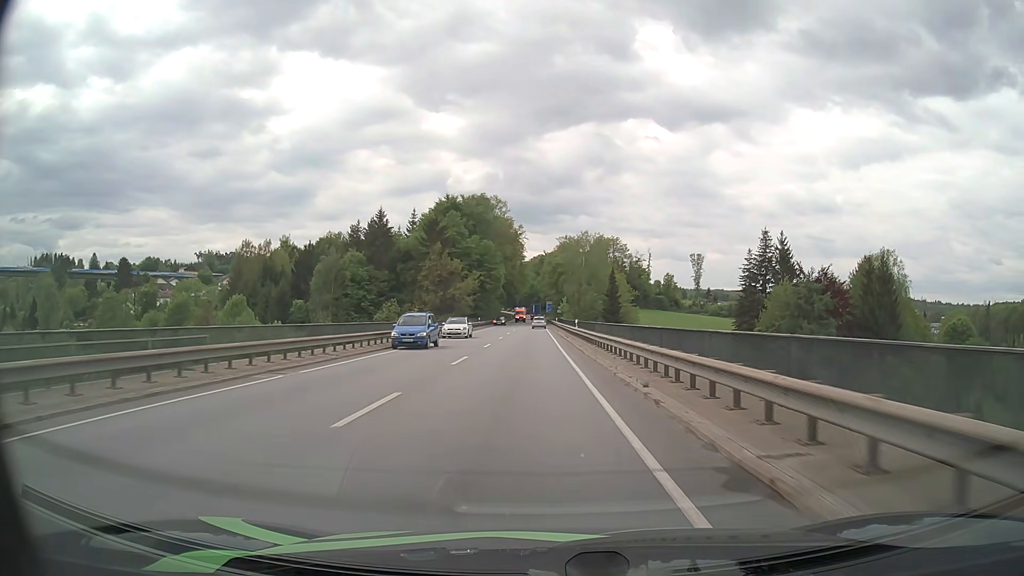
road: primary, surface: asphalt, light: Day
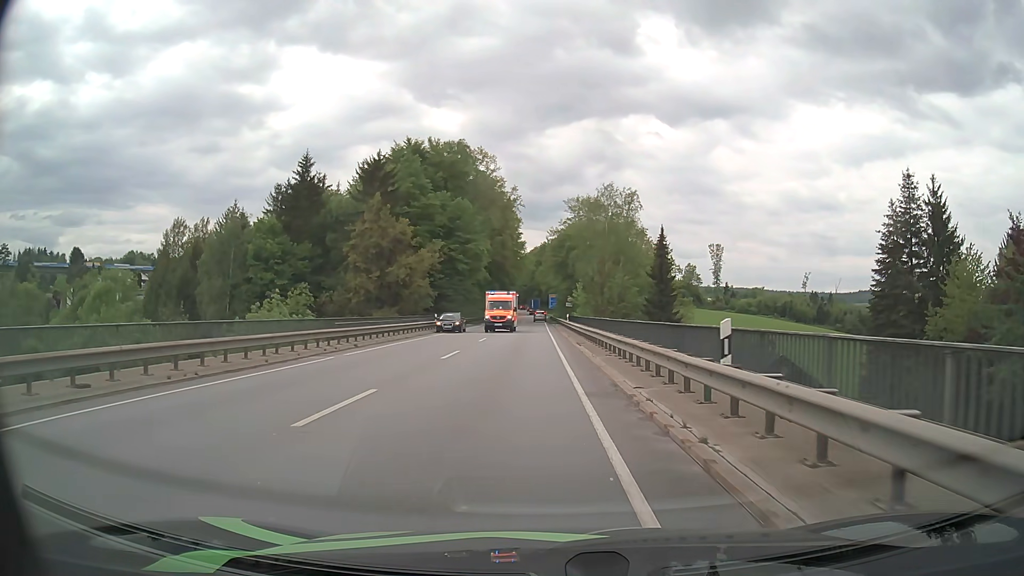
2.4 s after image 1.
(-0.2, +35.8) m; 0°
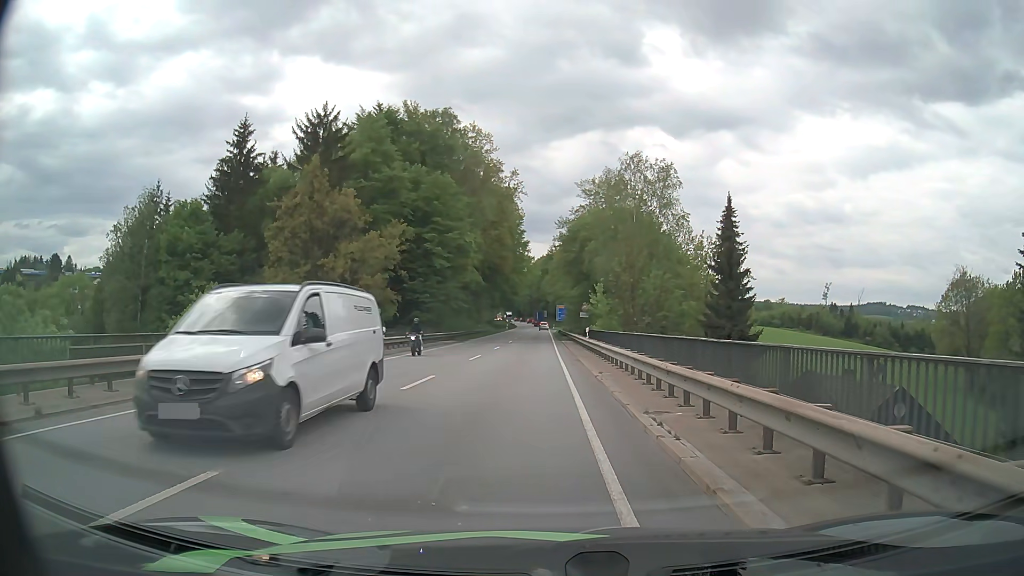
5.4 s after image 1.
(-0.1, +17.9) m; 0°
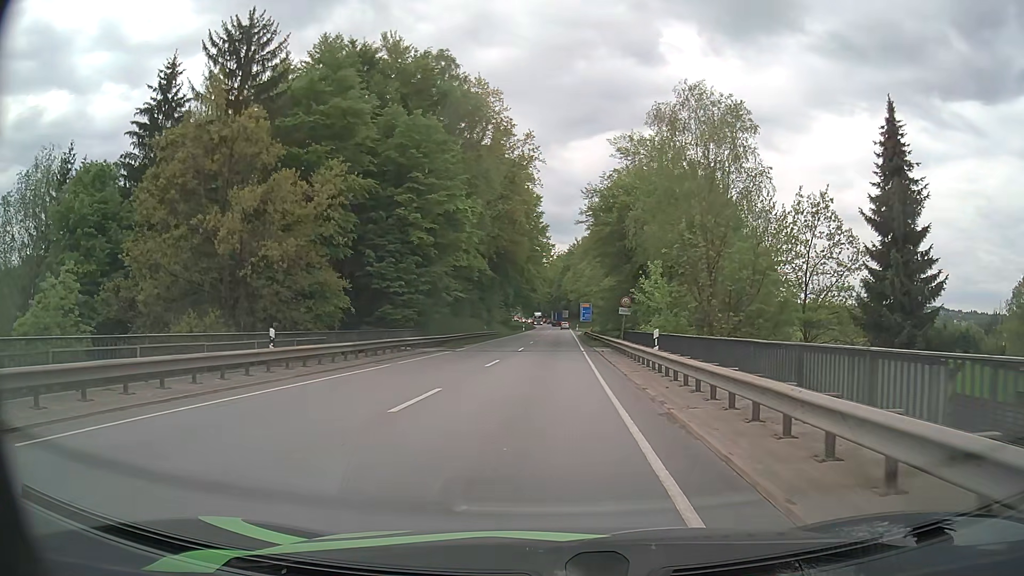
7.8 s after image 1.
(-0.3, +17.2) m; -2°
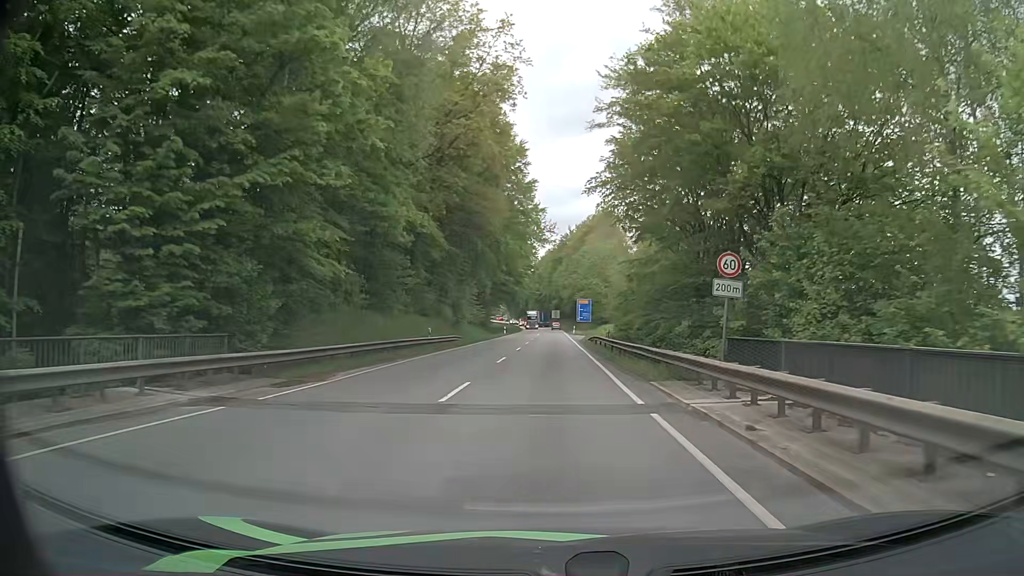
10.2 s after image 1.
(0.0, +25.8) m; 0°
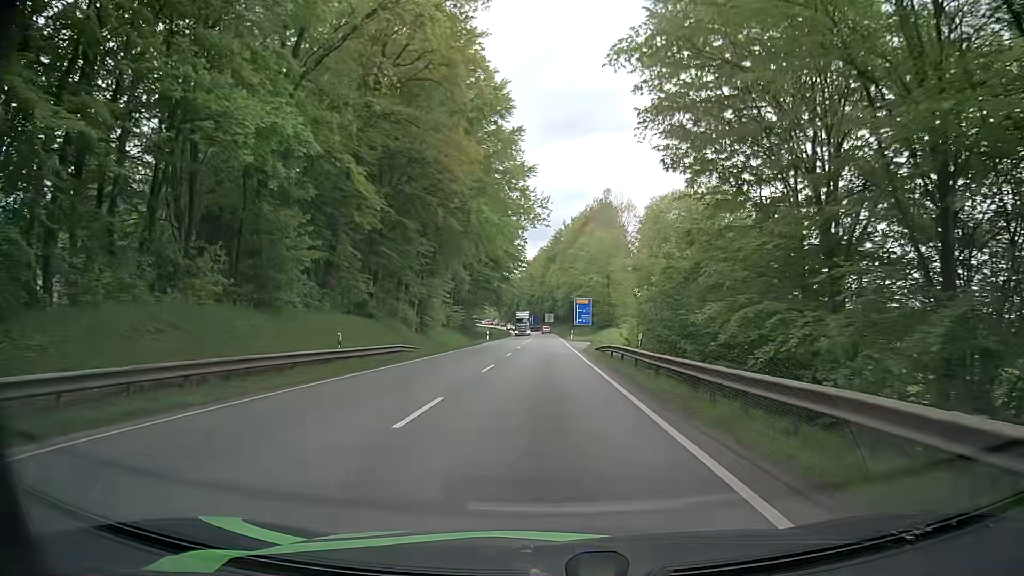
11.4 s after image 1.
(+0.2, +15.7) m; +2°
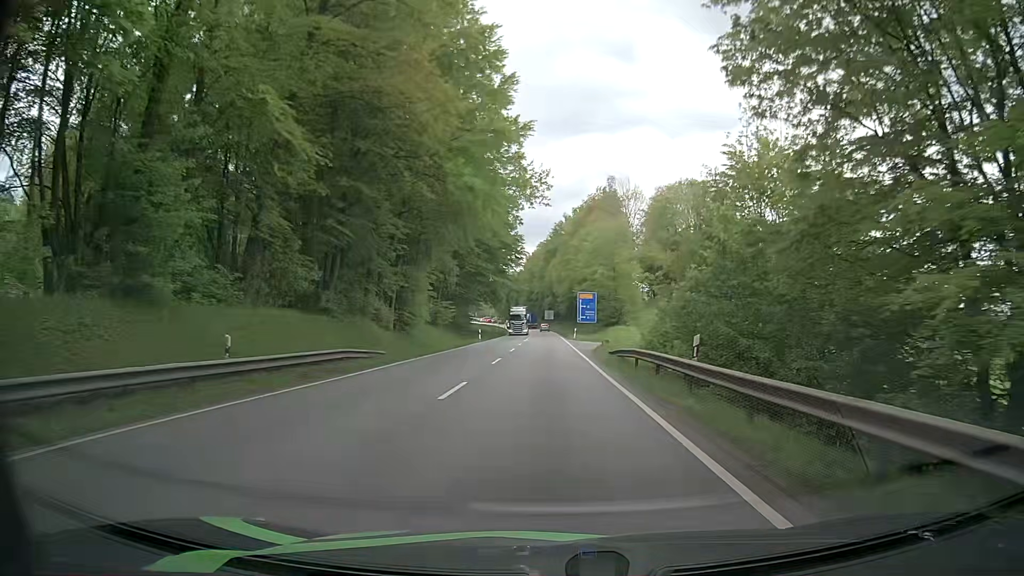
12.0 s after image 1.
(-0.1, +8.4) m; -1°
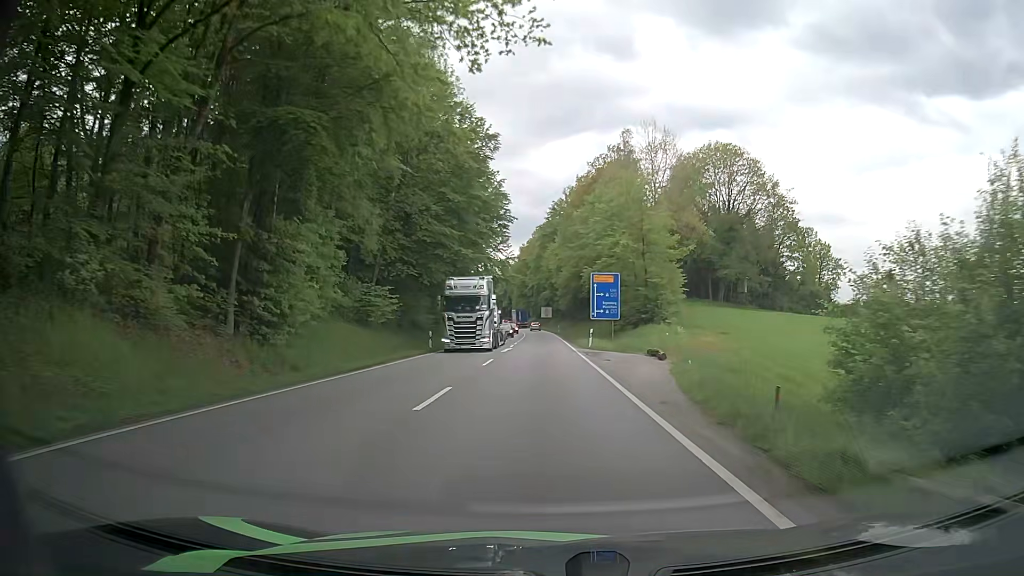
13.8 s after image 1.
(0.0, +26.0) m; 0°
(0, +10) (0, +20) (0, +30) (0, +40) (0, +50) (0, +60) (0, +70) (0, +80) (0, +90) (-1, +100) m
